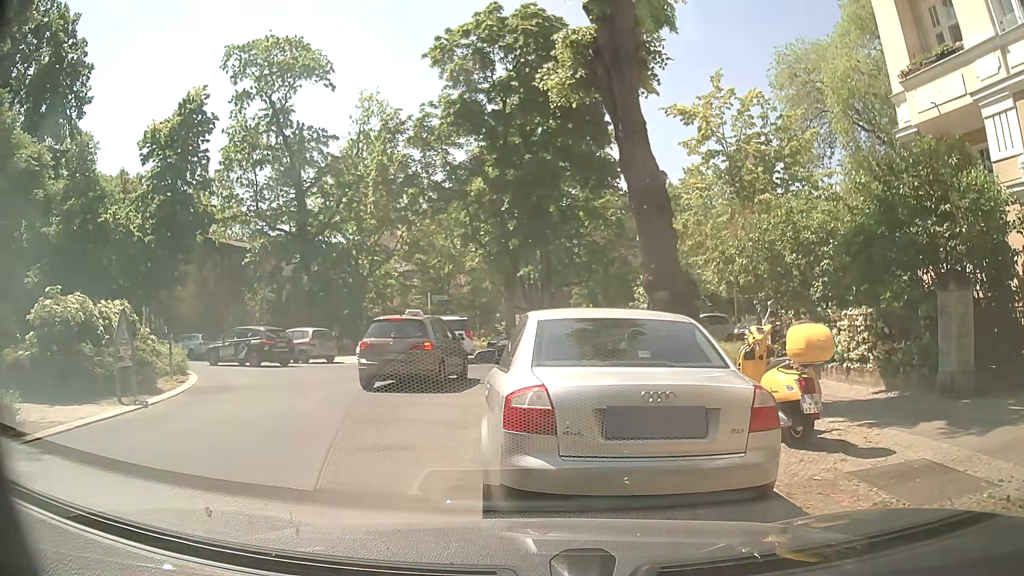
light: Day
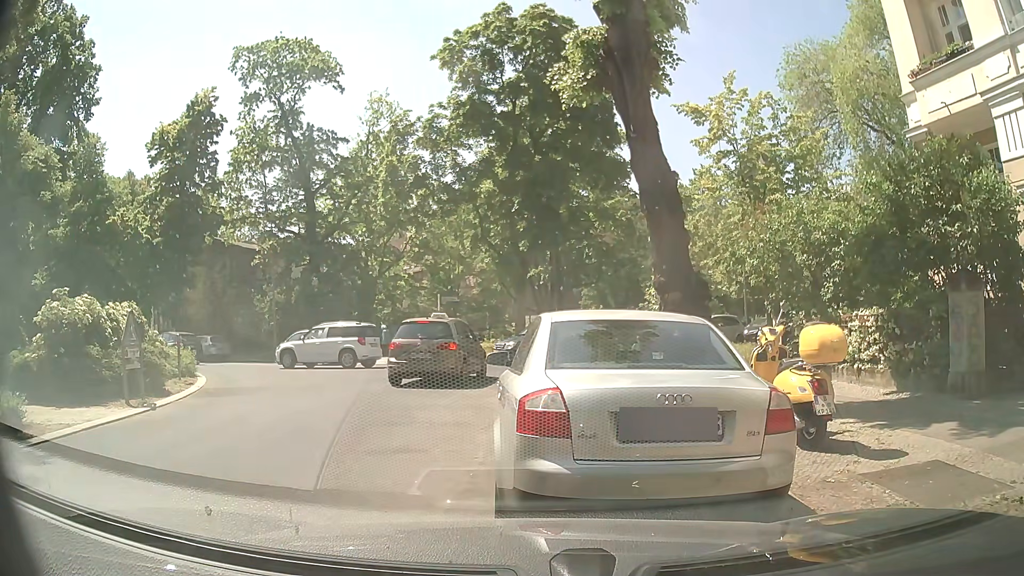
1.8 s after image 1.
(0.0, +0.1) m; 0°
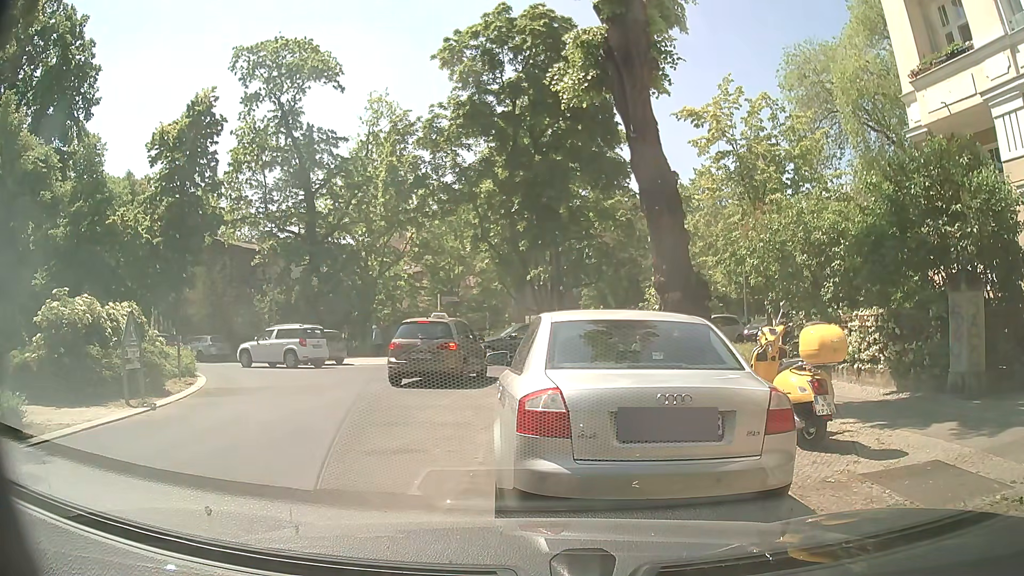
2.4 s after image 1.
(0.0, 0.0) m; 0°
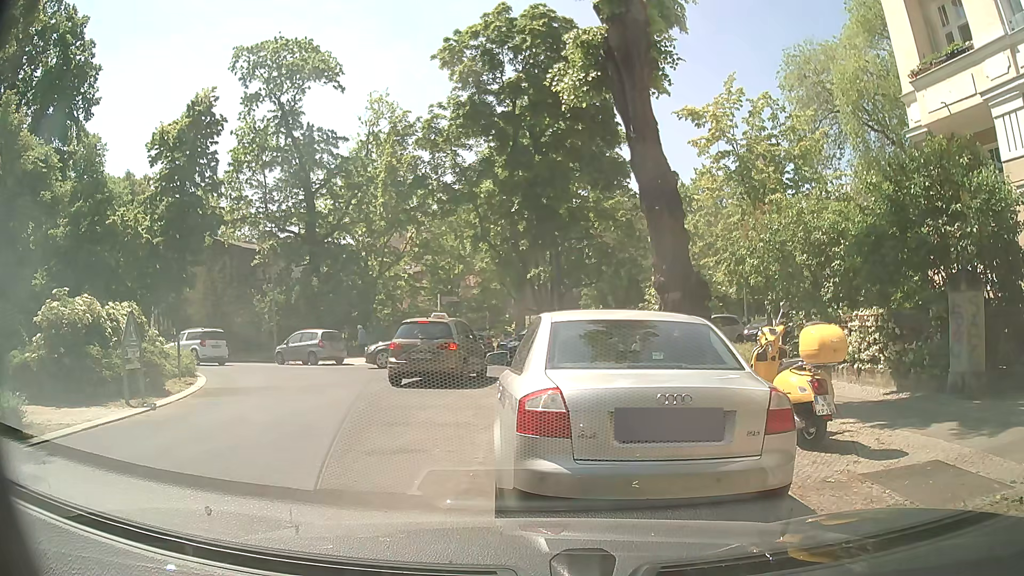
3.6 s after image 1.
(0.0, 0.0) m; 0°
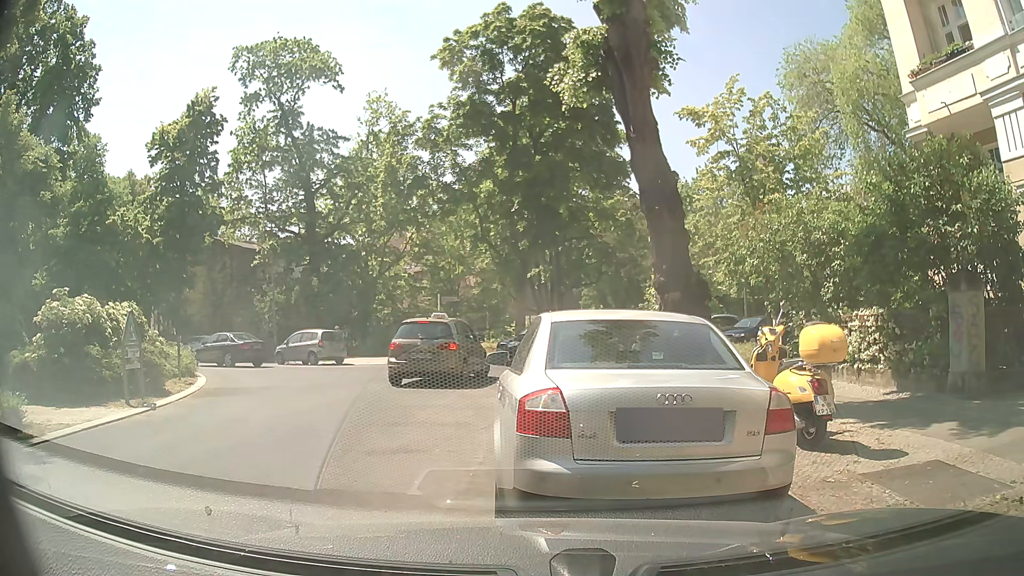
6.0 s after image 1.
(0.0, 0.0) m; 0°
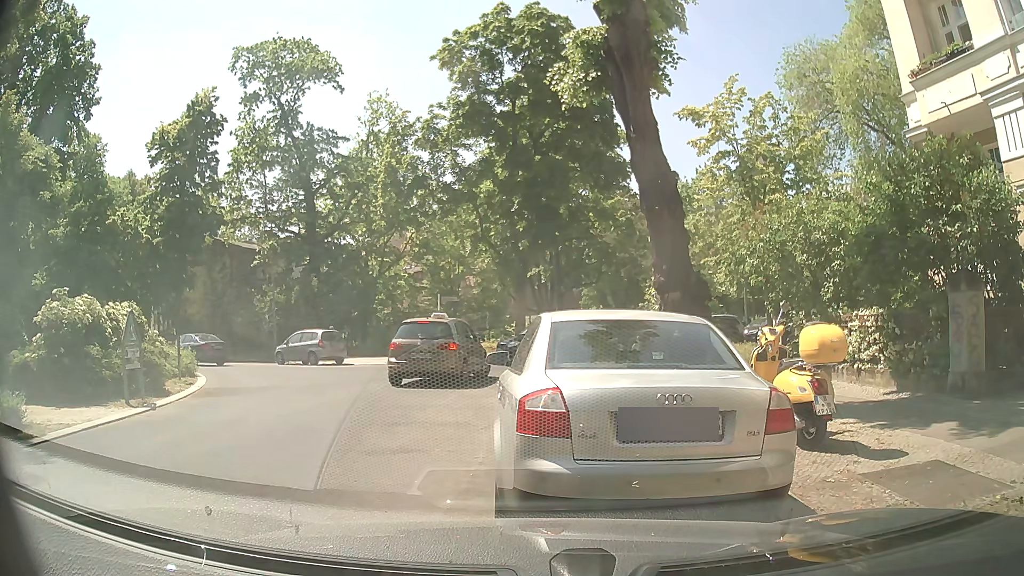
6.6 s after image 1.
(0.0, 0.0) m; 0°
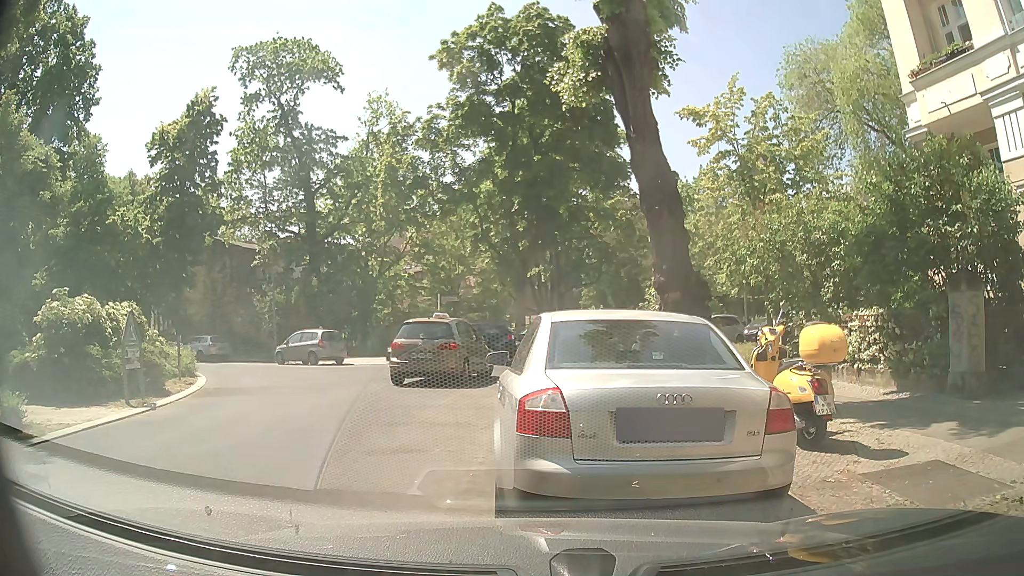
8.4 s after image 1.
(0.0, 0.0) m; 0°
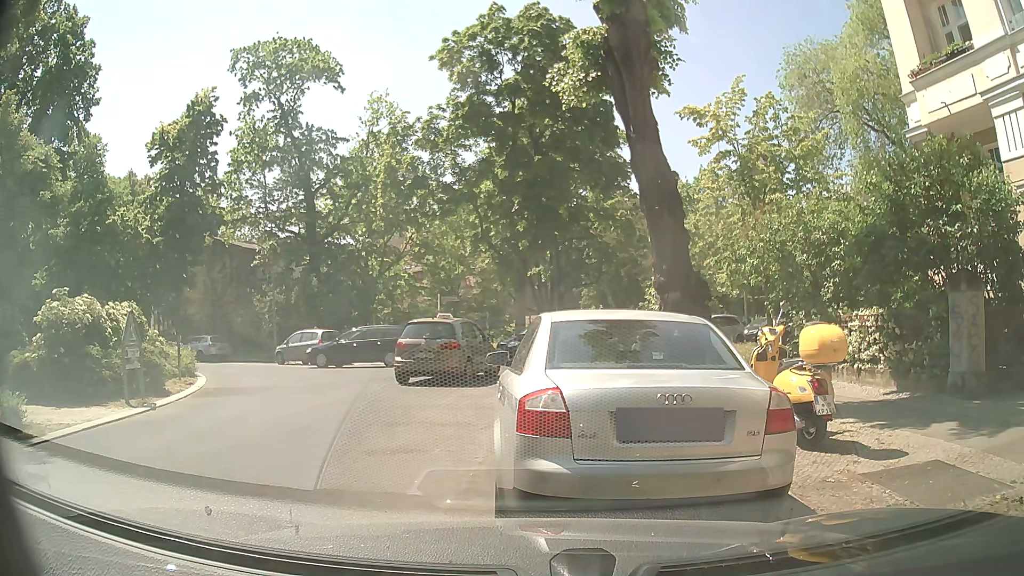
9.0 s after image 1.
(0.0, 0.0) m; 0°
